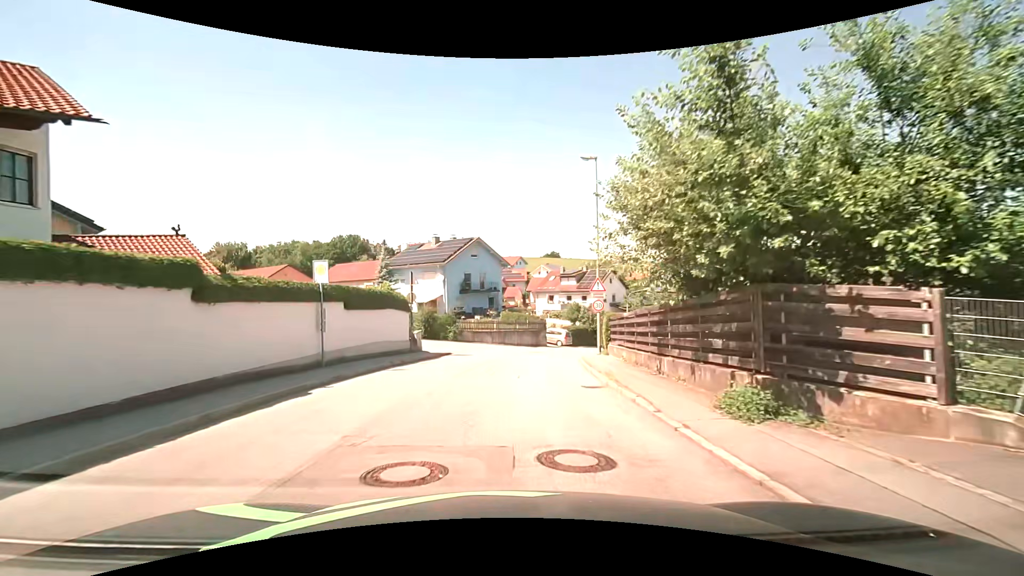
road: residential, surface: asphalt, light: Day
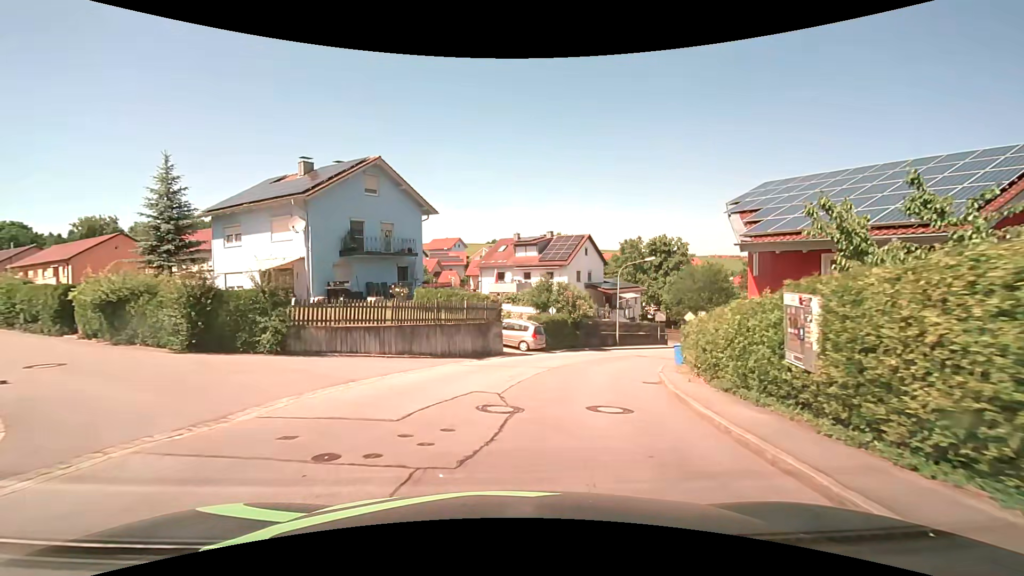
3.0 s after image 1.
(+0.6, +23.0) m; +7°
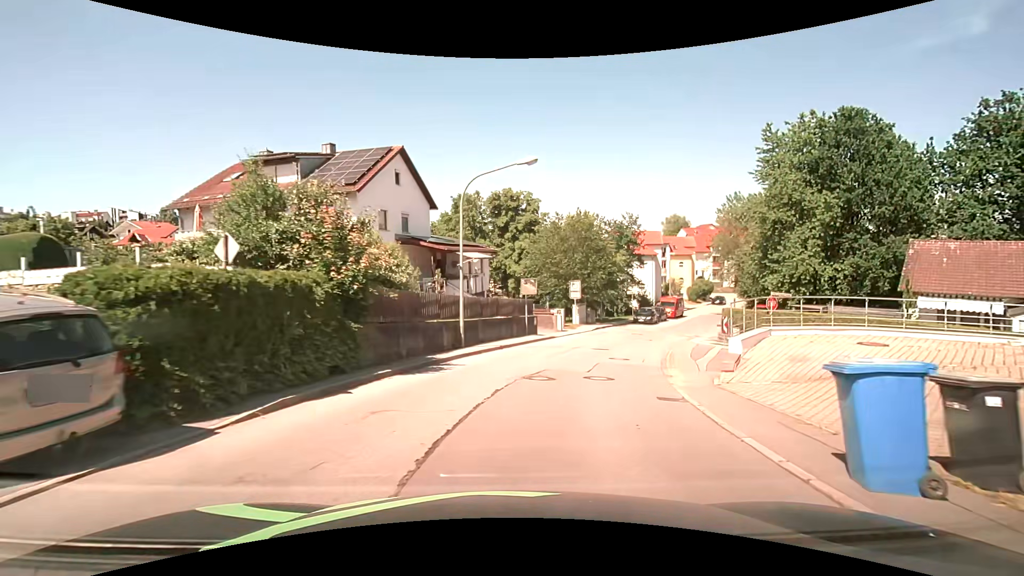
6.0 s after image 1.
(+3.7, +22.4) m; +19°
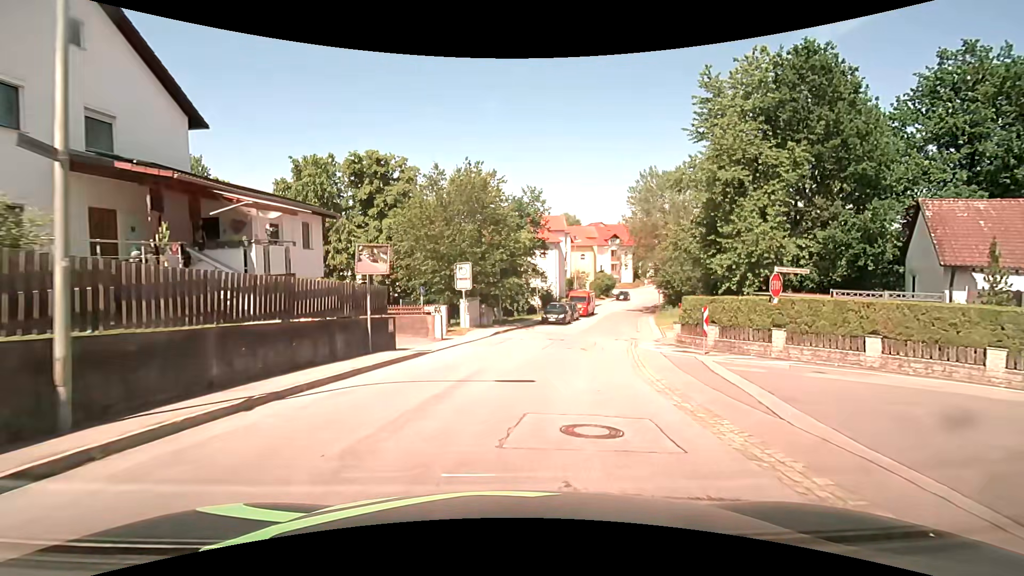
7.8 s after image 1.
(+1.7, +13.3) m; +13°
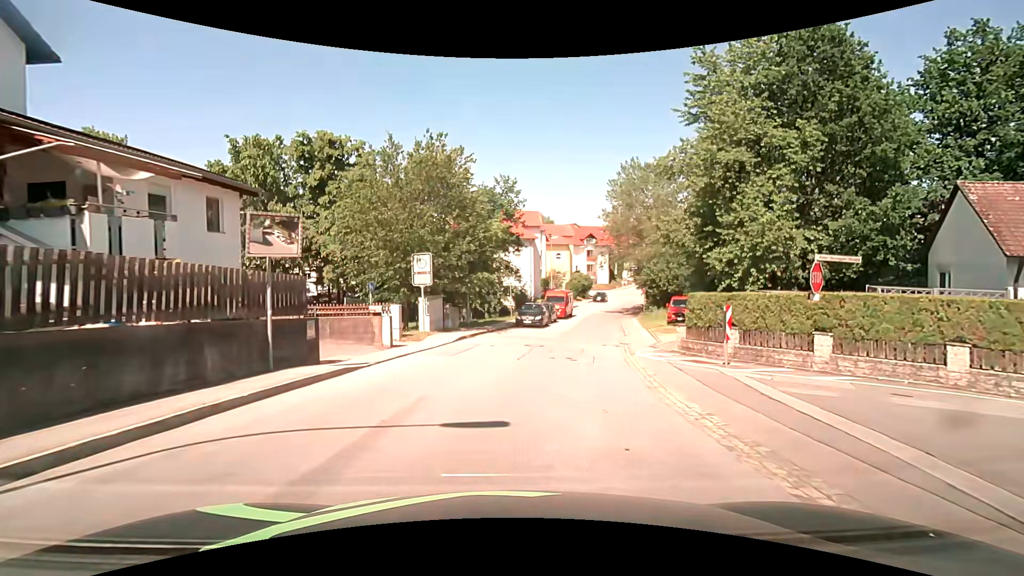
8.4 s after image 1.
(+0.1, +4.5) m; +3°
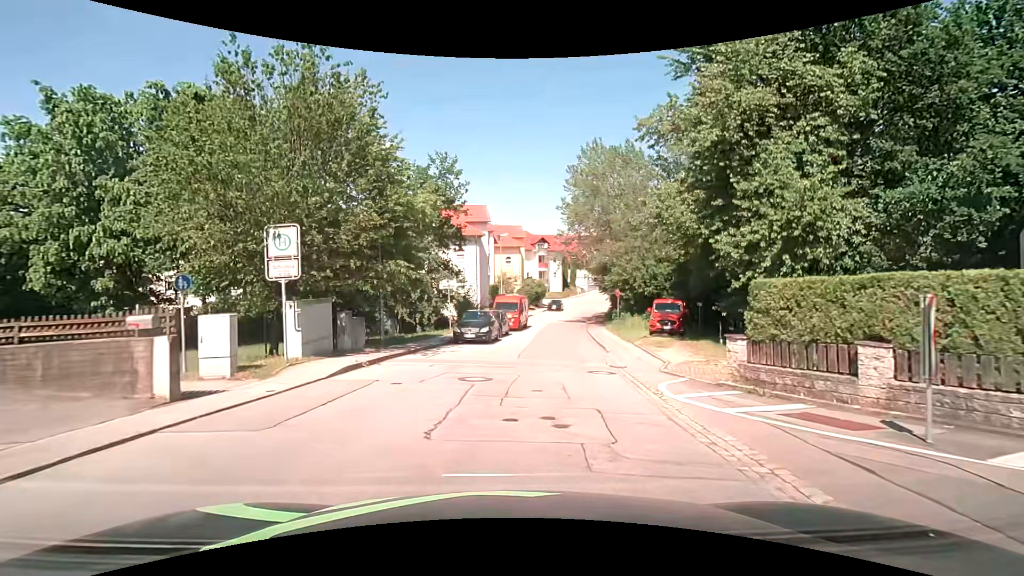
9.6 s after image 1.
(+0.4, +8.8) m; +5°
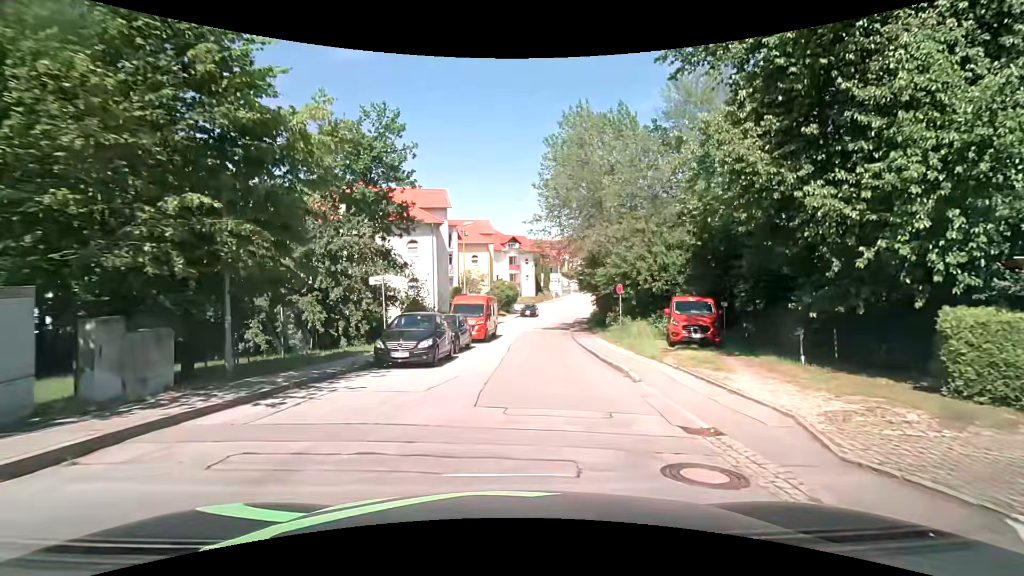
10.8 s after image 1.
(+0.4, +8.8) m; +4°
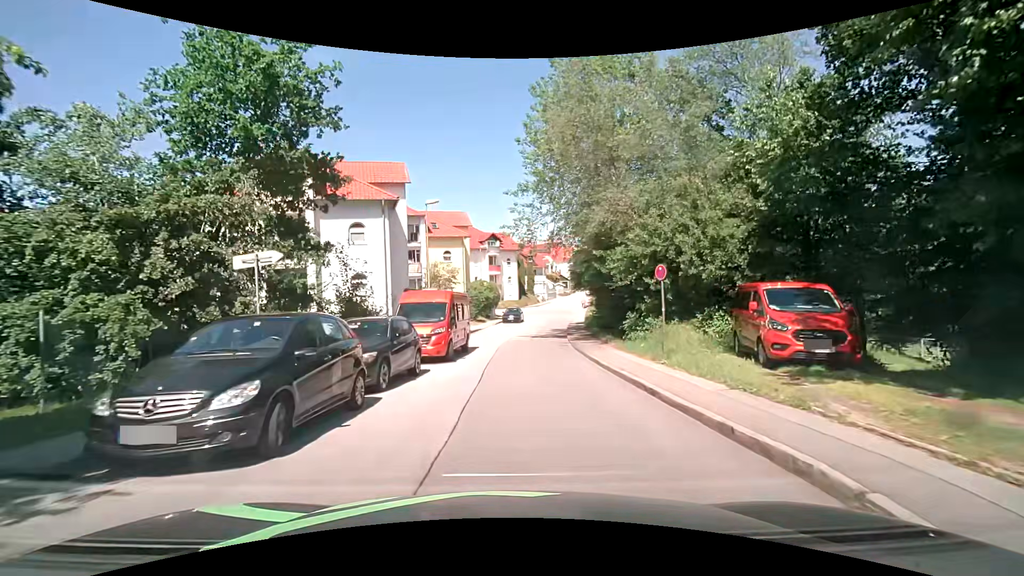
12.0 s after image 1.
(+0.1, +8.9) m; +2°
(0, +10) (0, +20) (+1, +30) (+2, +40) (+3, +50) (+5, +60) (+7, +70) (+9, +79) (+11, +89) (+13, +99) m
